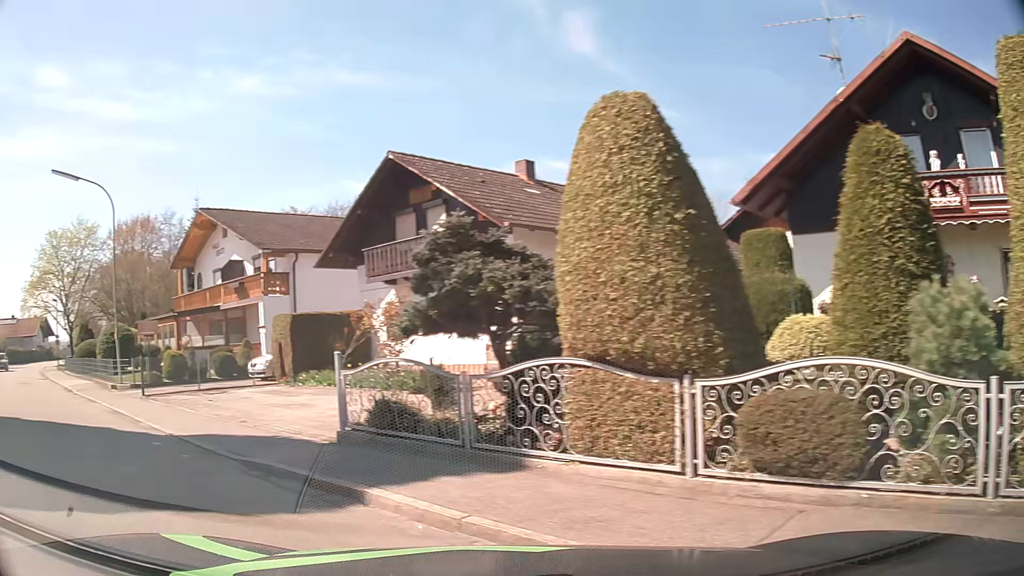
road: residential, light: Day
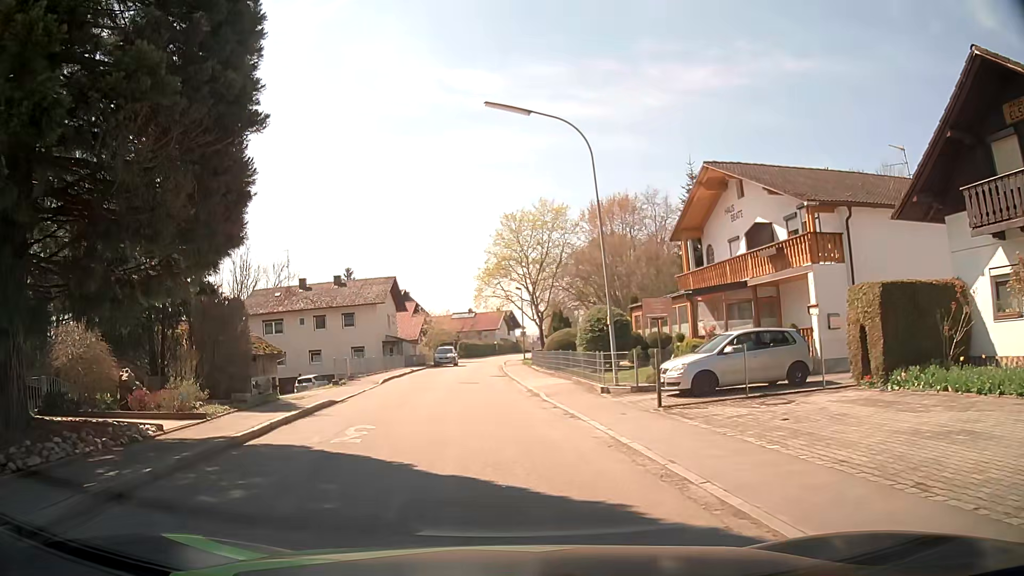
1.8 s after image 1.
(-3.3, +6.6) m; -41°
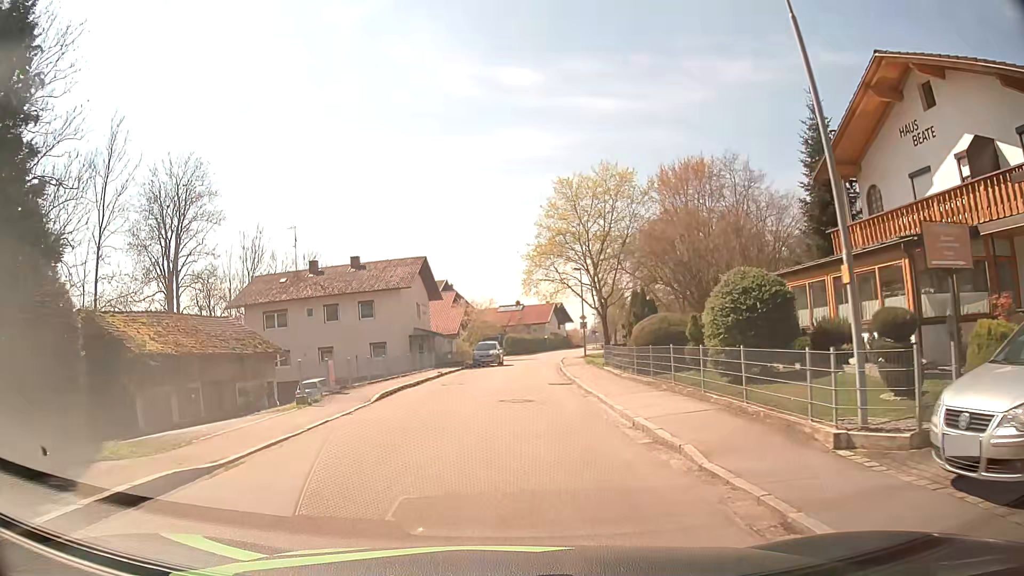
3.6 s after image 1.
(-0.6, +11.1) m; -5°
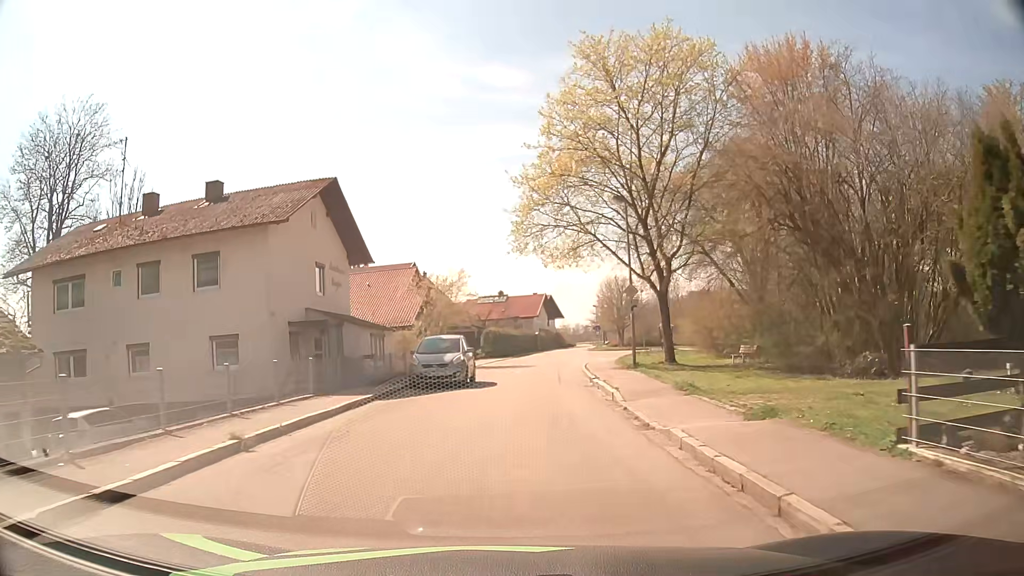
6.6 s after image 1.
(+0.1, +22.9) m; 0°
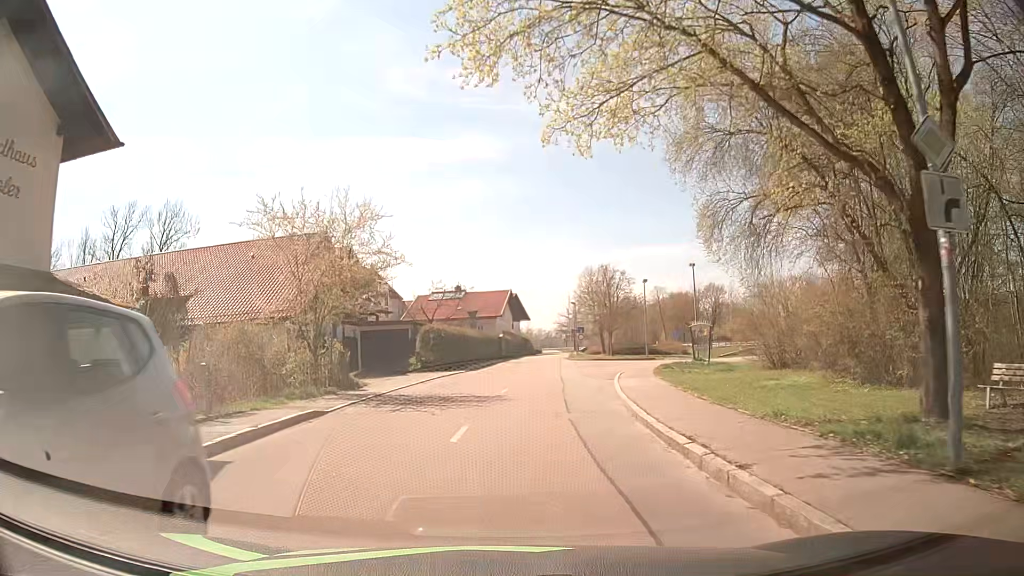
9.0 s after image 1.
(+0.7, +19.5) m; +4°
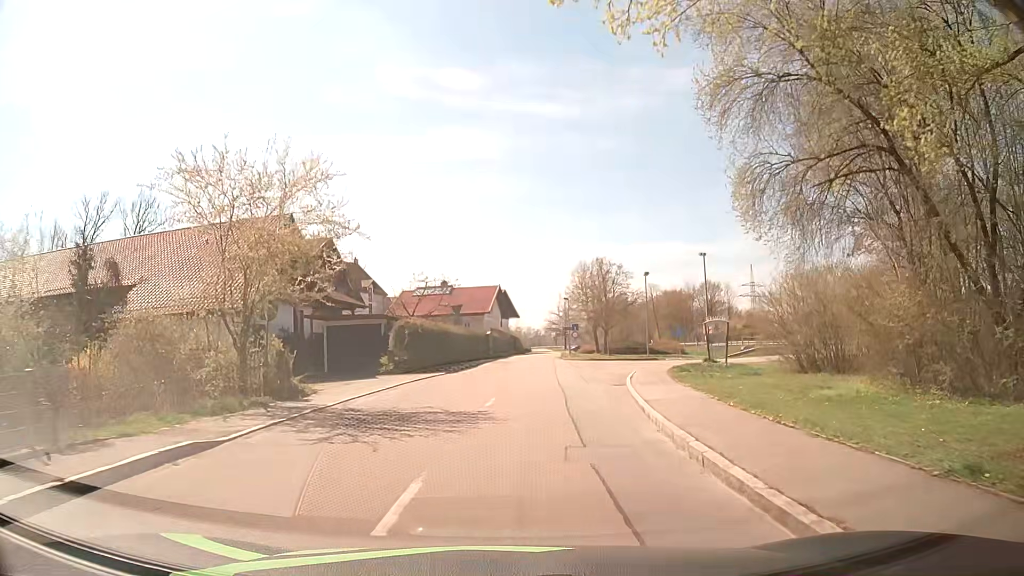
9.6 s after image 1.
(+0.1, +4.8) m; +2°
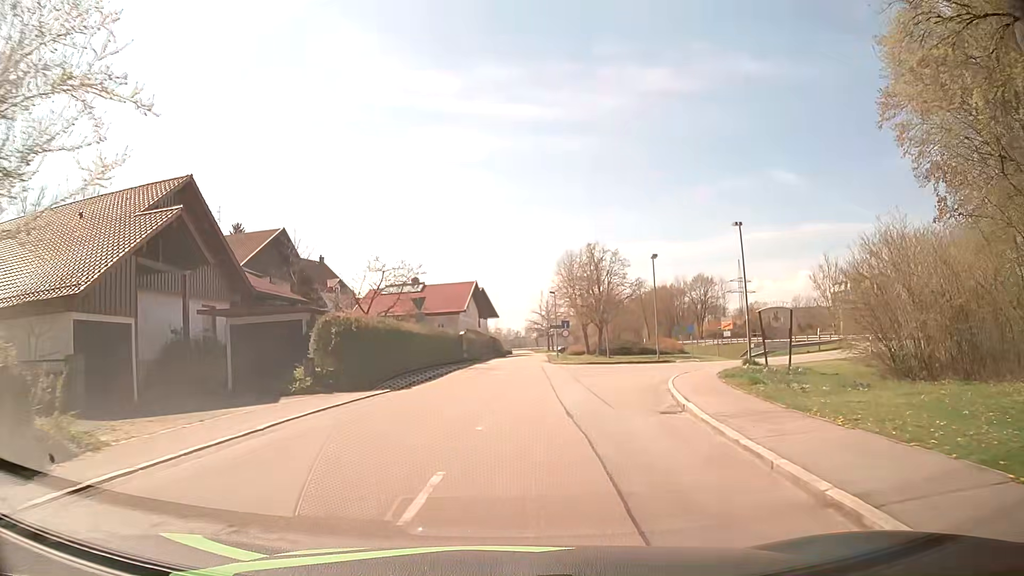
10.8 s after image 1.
(0.0, +9.6) m; 0°
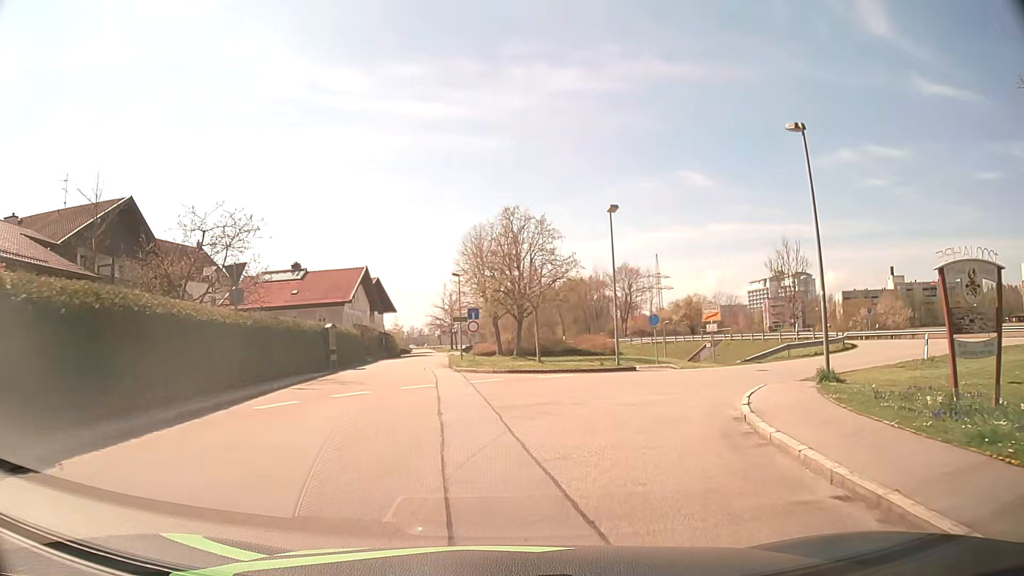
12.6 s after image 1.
(+0.9, +14.3) m; +8°
